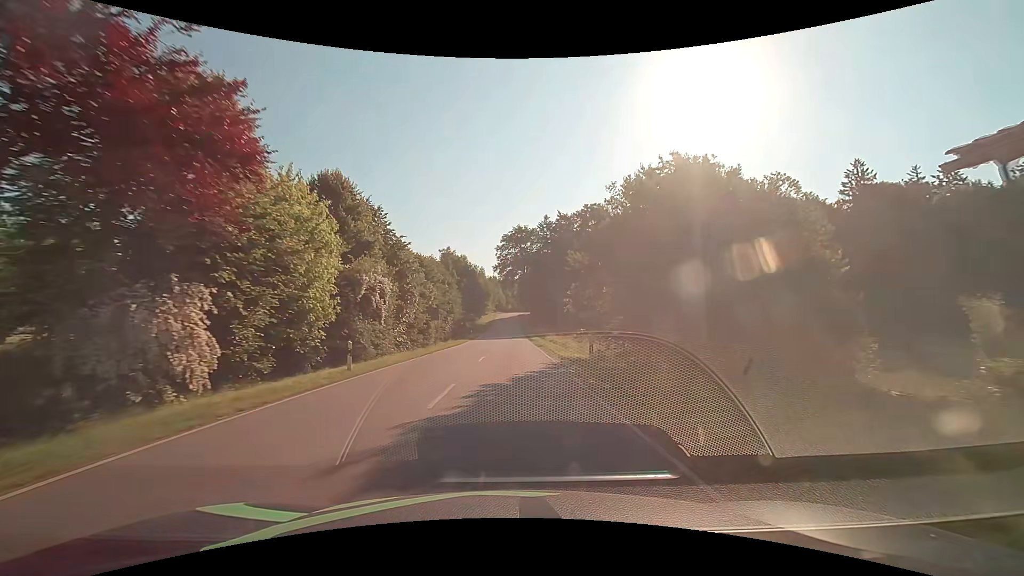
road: tertiary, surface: asphalt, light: Day
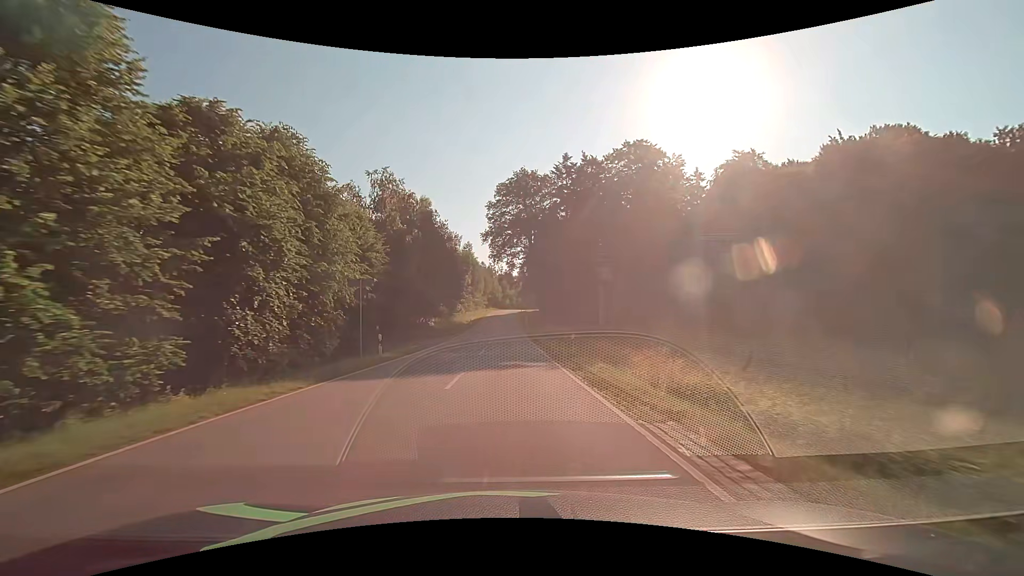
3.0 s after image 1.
(+0.2, +45.8) m; 0°
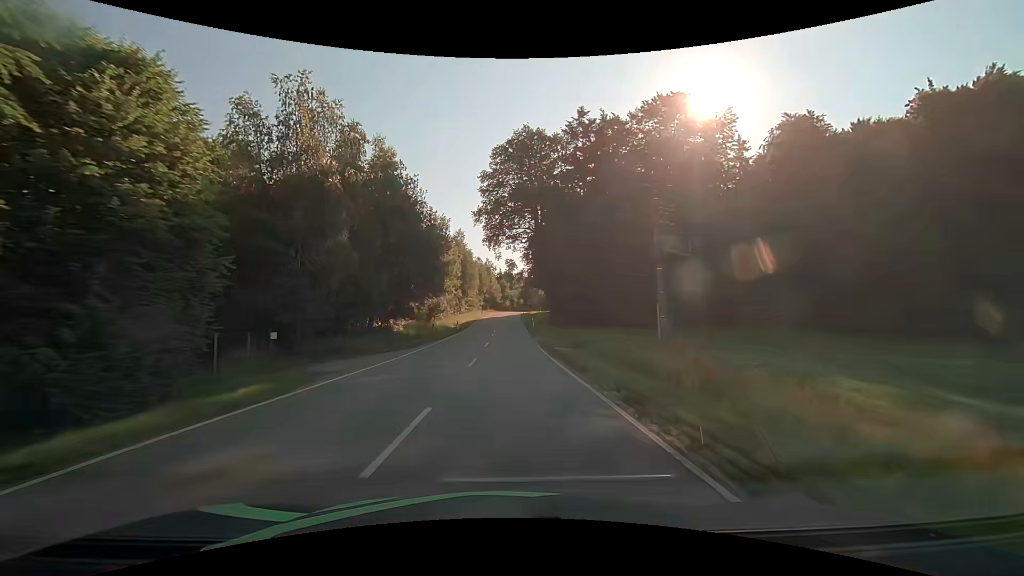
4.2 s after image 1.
(-0.1, +18.4) m; 0°
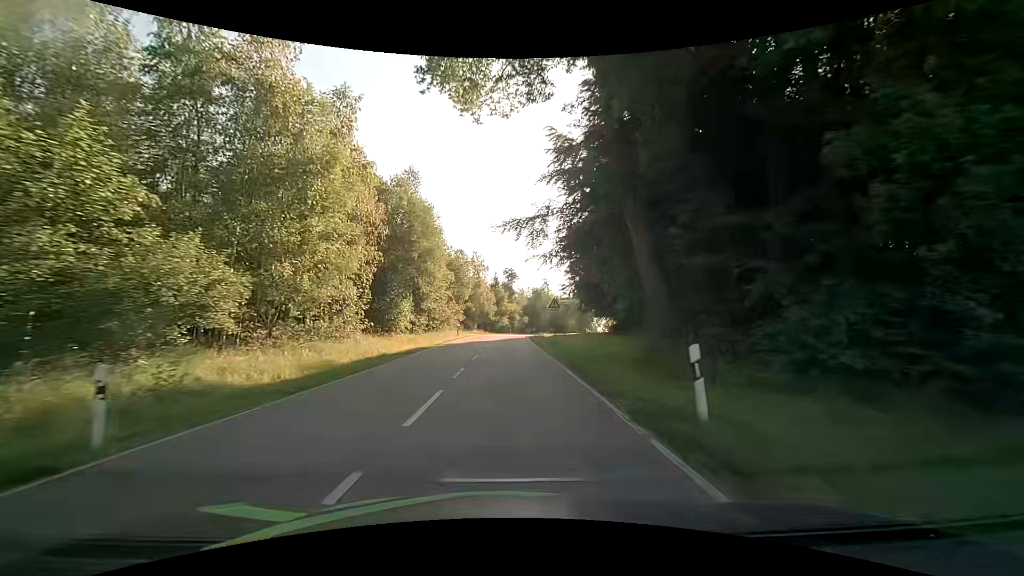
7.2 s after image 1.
(0.0, +45.7) m; 0°
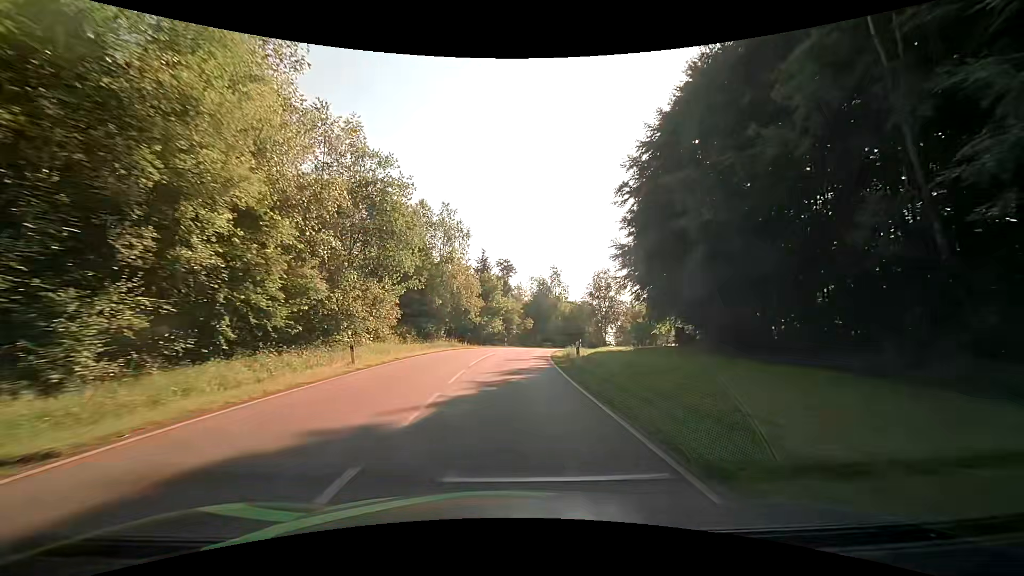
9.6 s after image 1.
(+0.1, +36.2) m; +1°
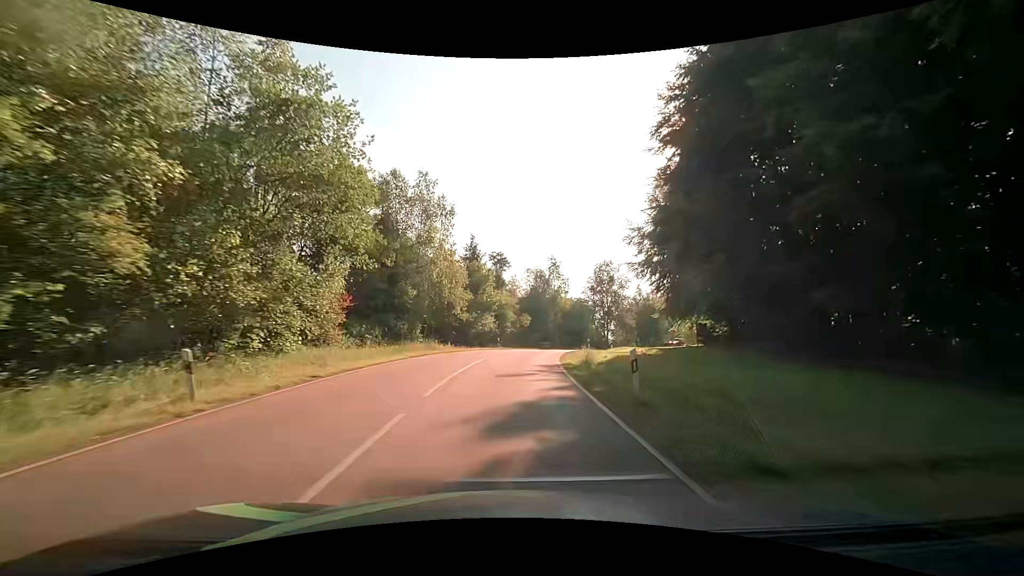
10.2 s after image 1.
(+0.1, +9.1) m; +1°
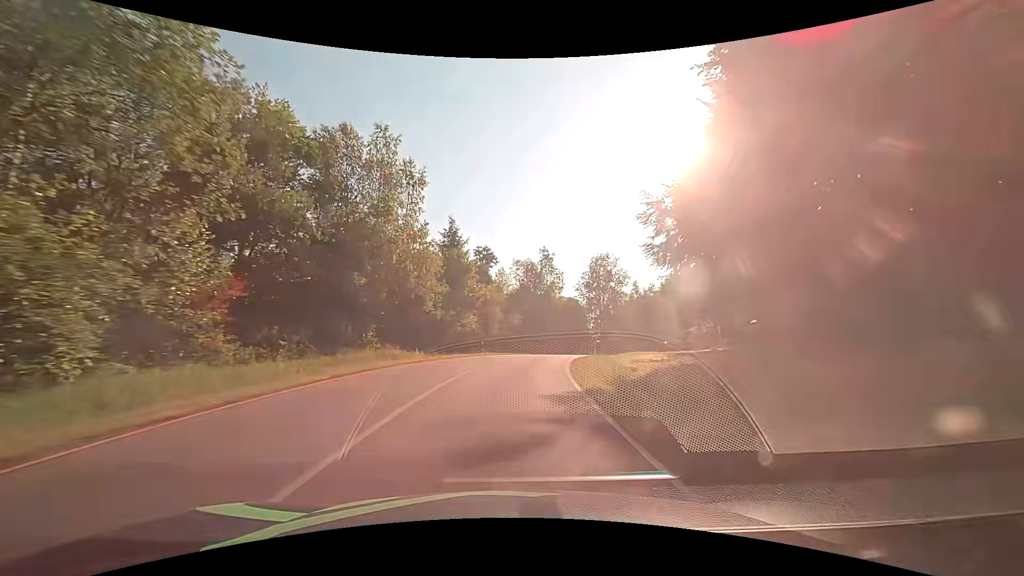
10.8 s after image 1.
(0.0, +9.2) m; +1°
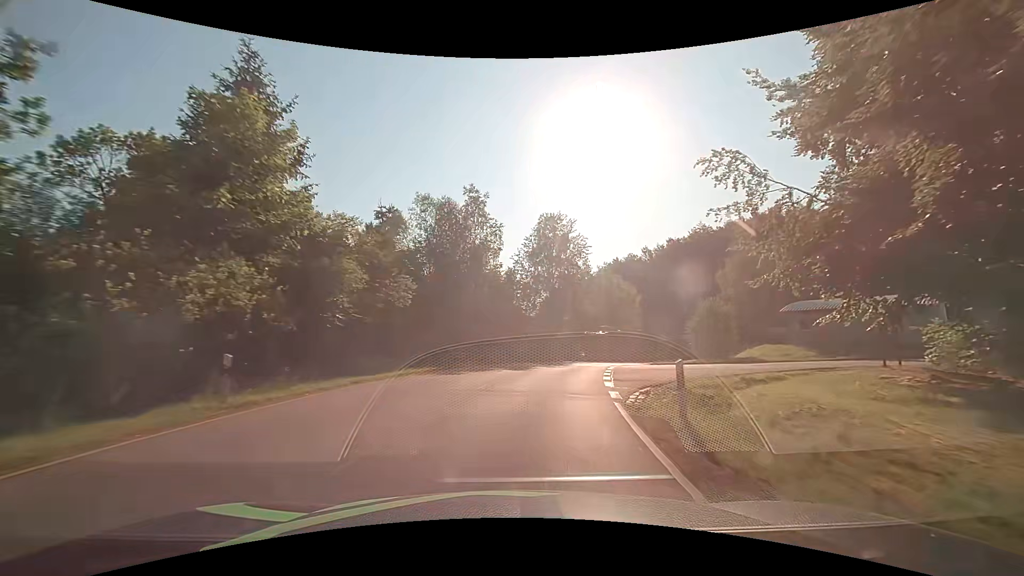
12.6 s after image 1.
(+2.0, +27.4) m; +9°
(+1, +10) (+2, +20) (+4, +30) (+7, +39) (+11, +48) (+16, +57) (+21, +66) (+27, +74) (+32, +82) (+36, +91) m
